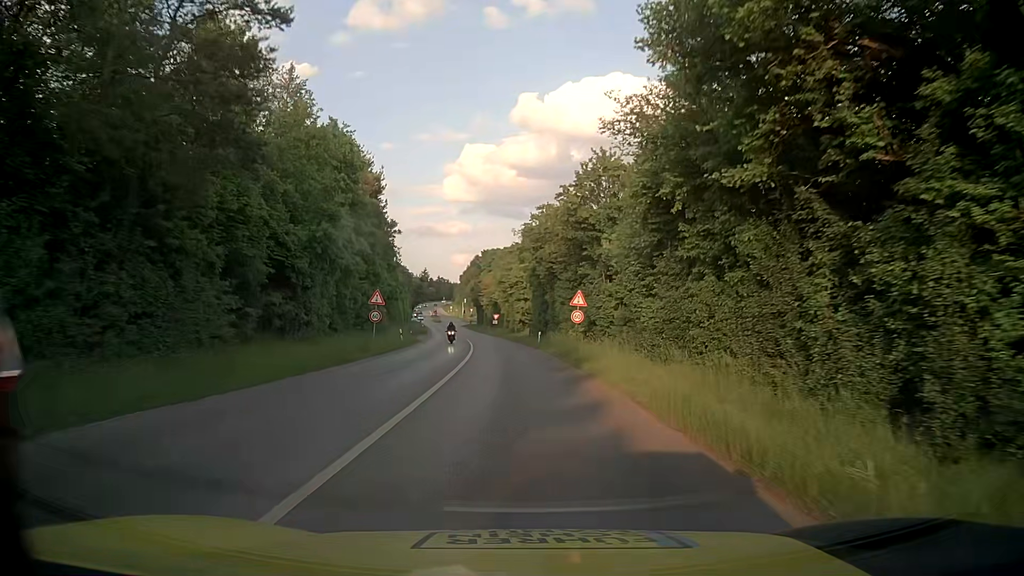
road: tertiary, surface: asphalt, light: Day
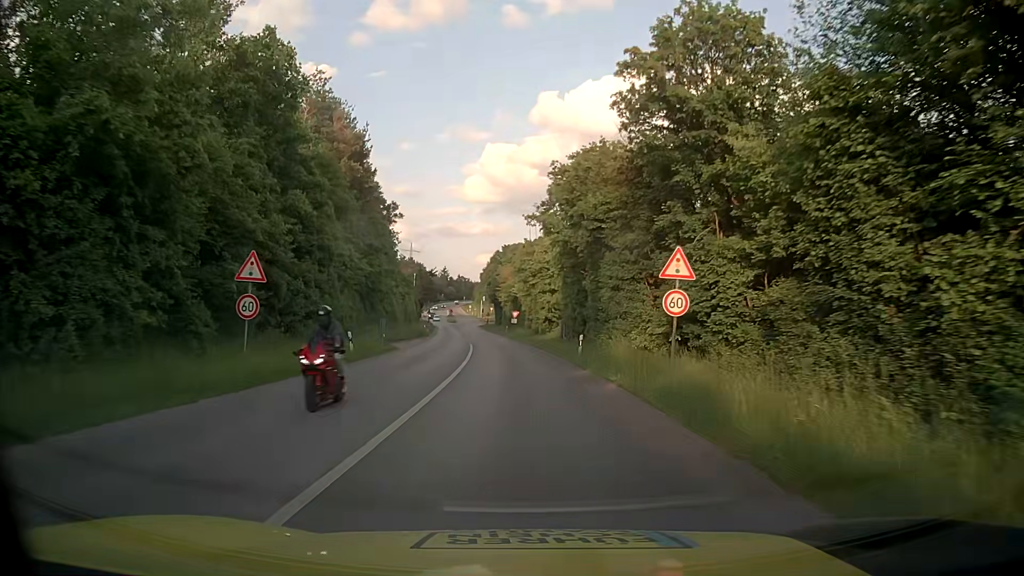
(-0.4, +18.4) m; -2°
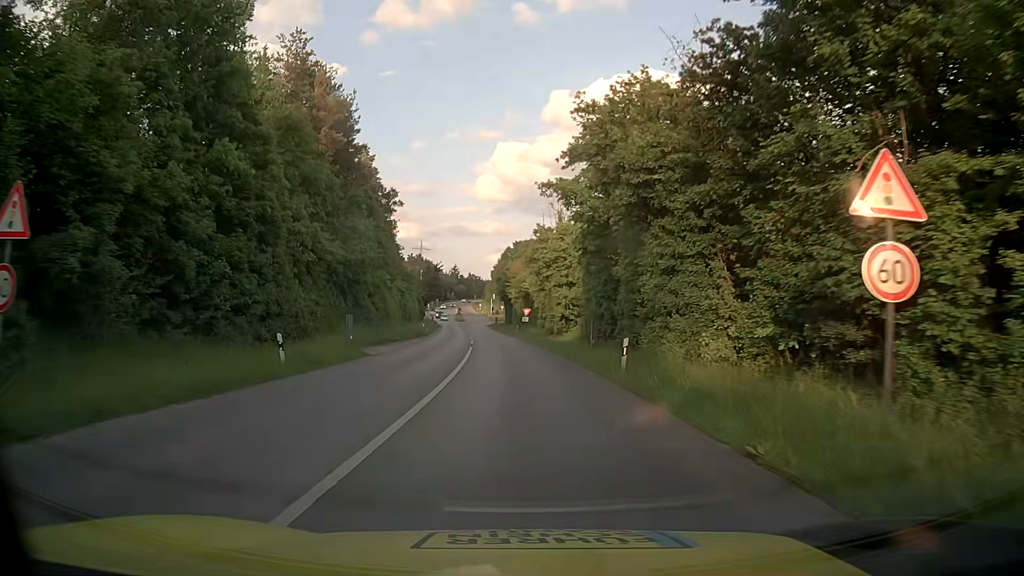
(-0.1, +9.3) m; -1°
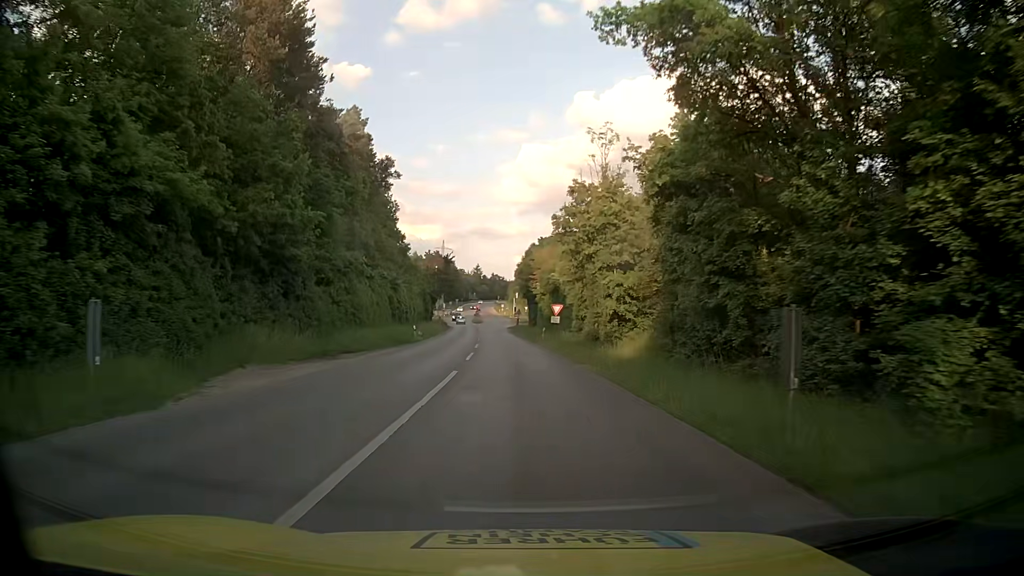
(-0.2, +18.7) m; -1°
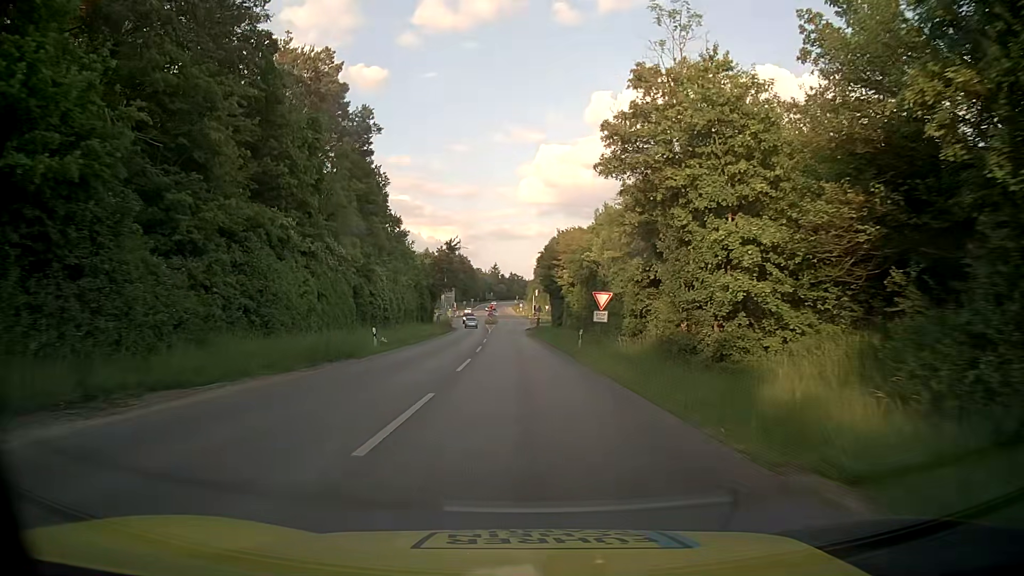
(-0.4, +18.4) m; -2°
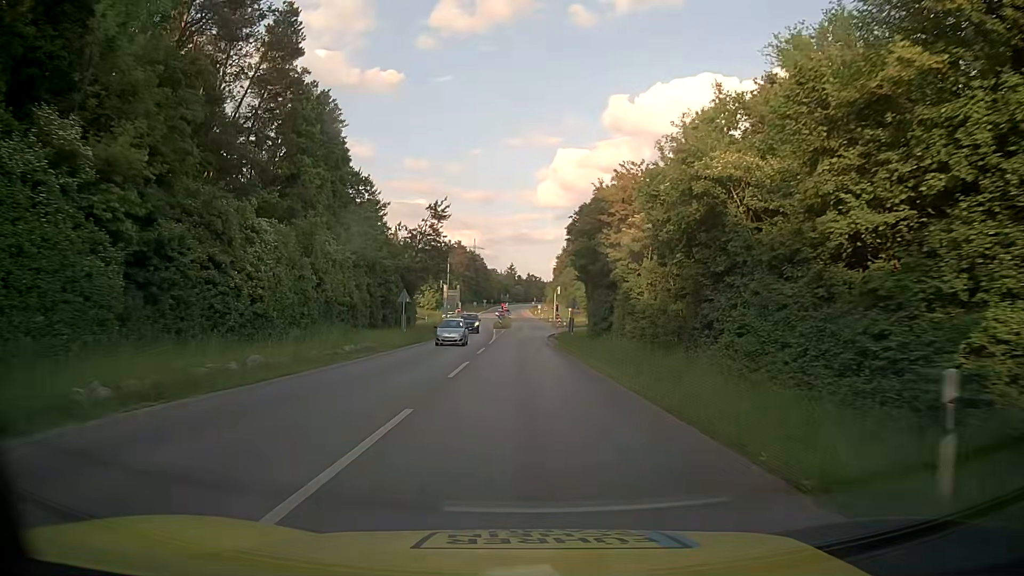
(-0.3, +26.6) m; -2°
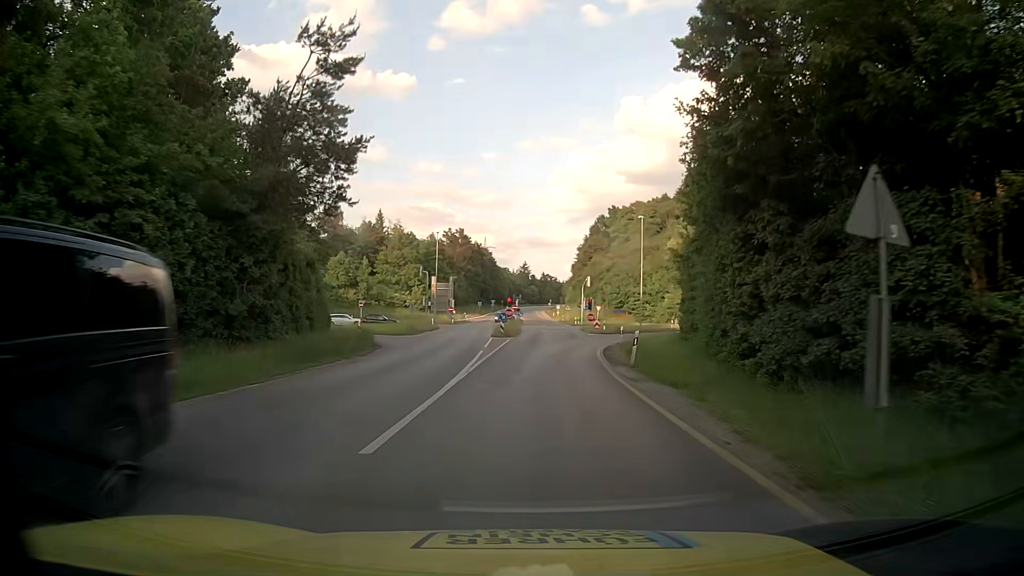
(-0.2, +33.5) m; -1°
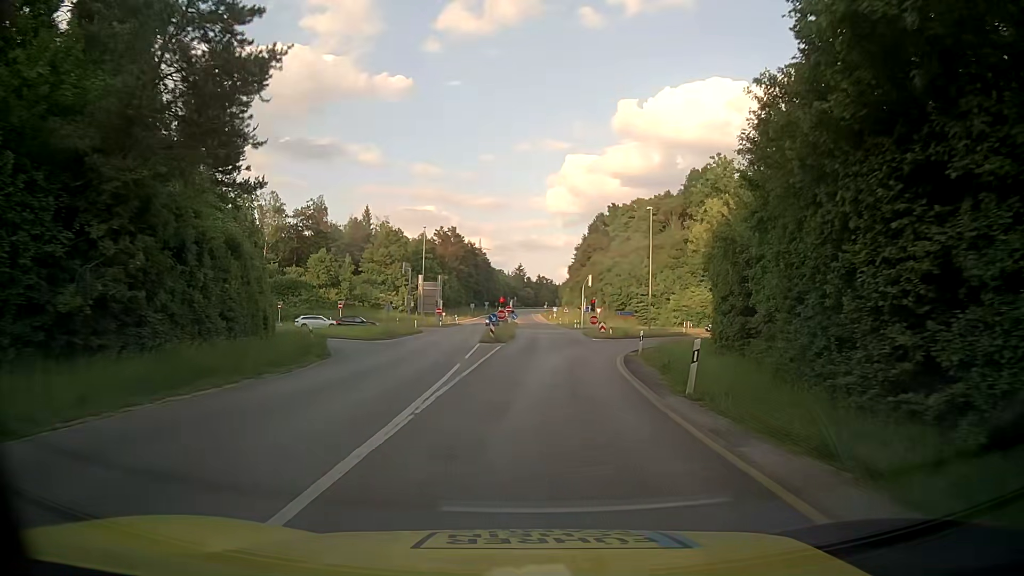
(+0.1, +7.9) m; 0°
(0, +10) (+1, +20) (+3, +30) (+5, +39) (+9, +49) (+14, +58) (+20, +65) (+28, +71) (+37, +76) (+46, +79) m
